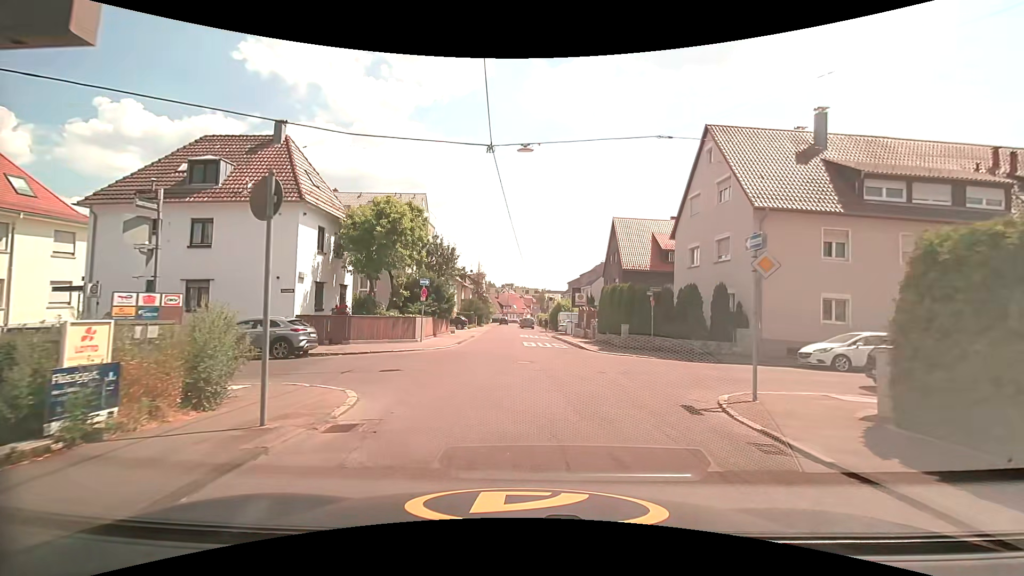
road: tertiary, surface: asphalt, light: Day
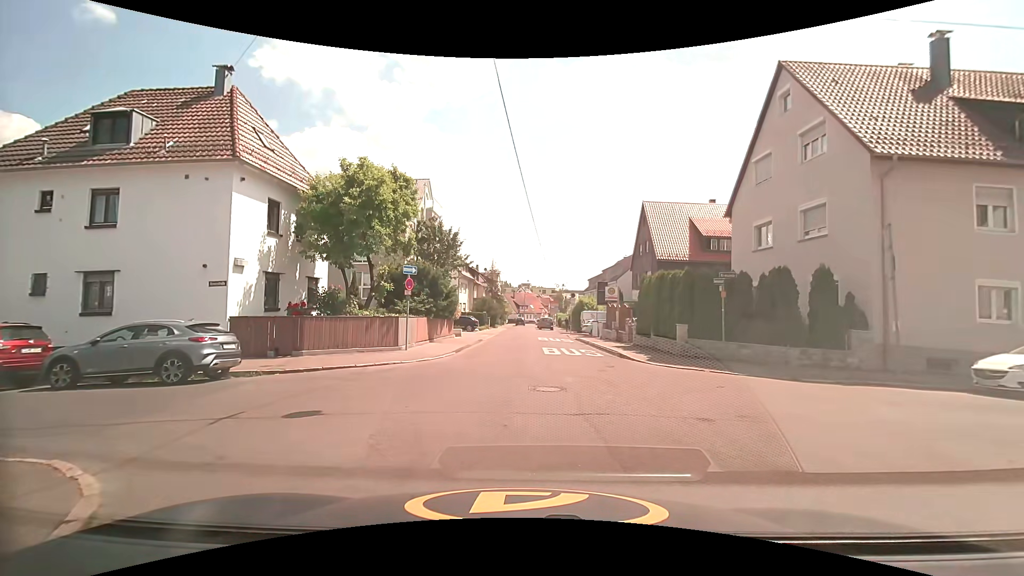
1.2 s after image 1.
(-0.2, +6.3) m; -3°
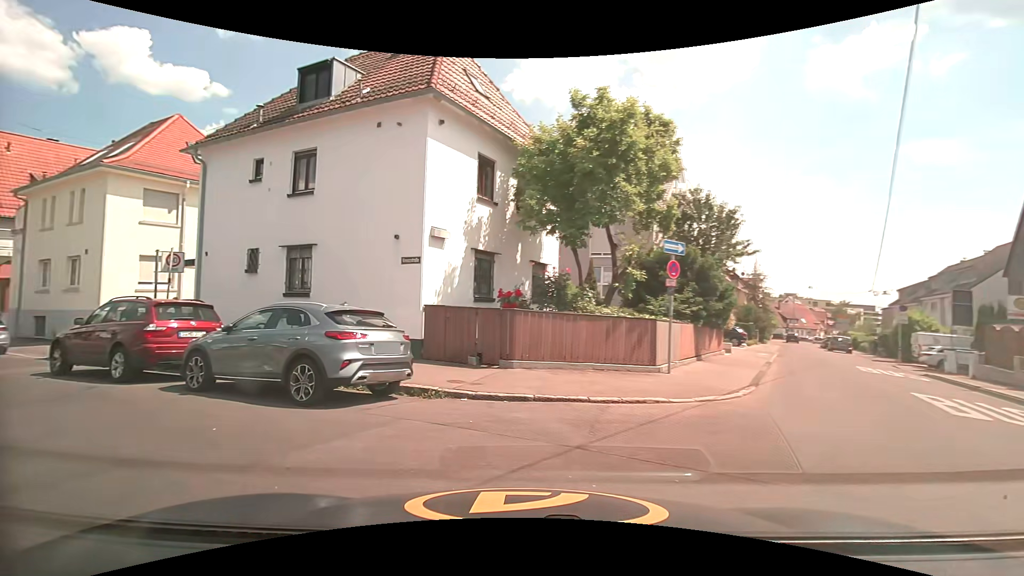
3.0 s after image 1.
(-1.1, +6.4) m; -25°
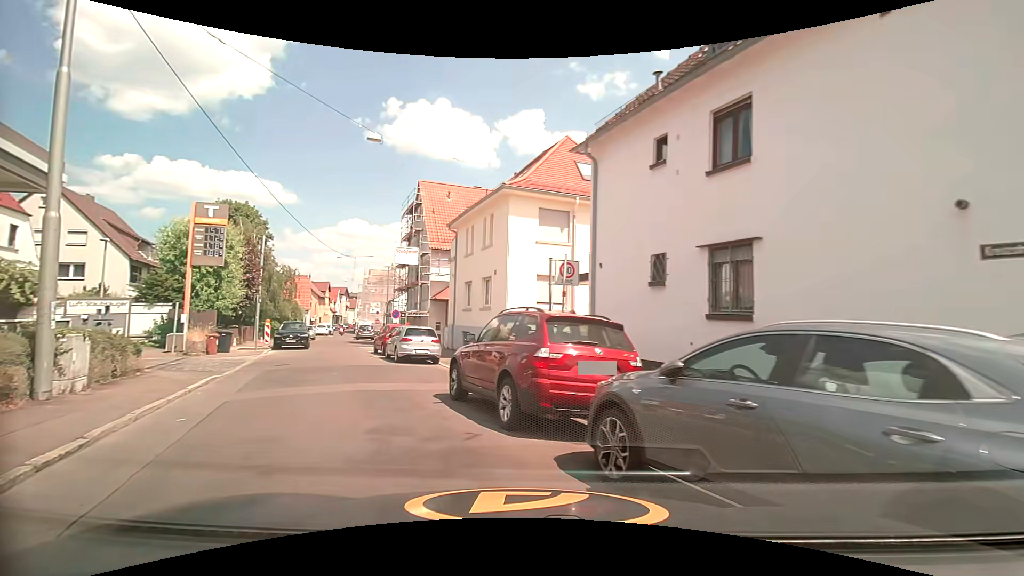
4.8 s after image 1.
(-2.1, +5.0) m; -43°
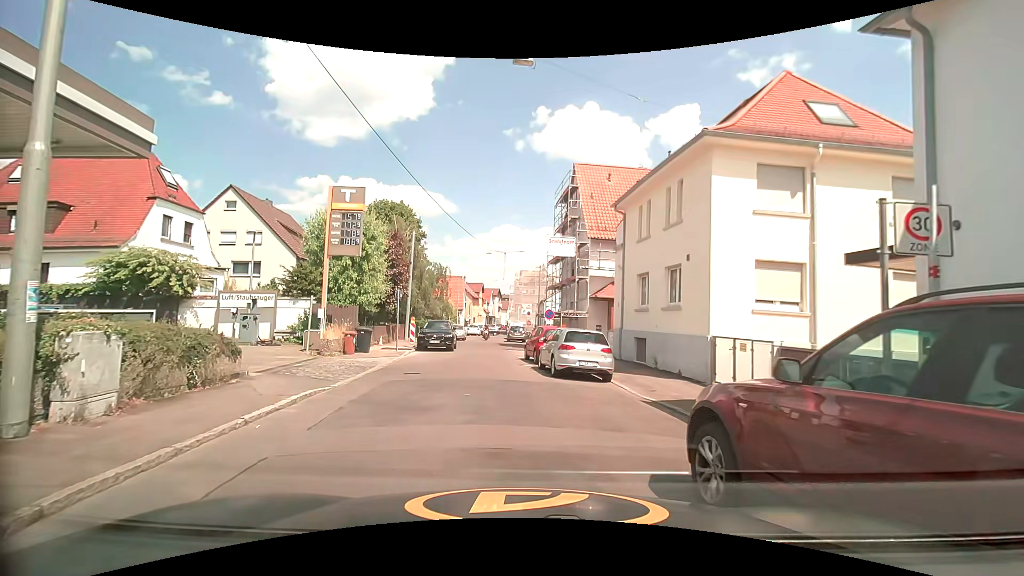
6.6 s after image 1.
(-0.9, +5.3) m; -15°
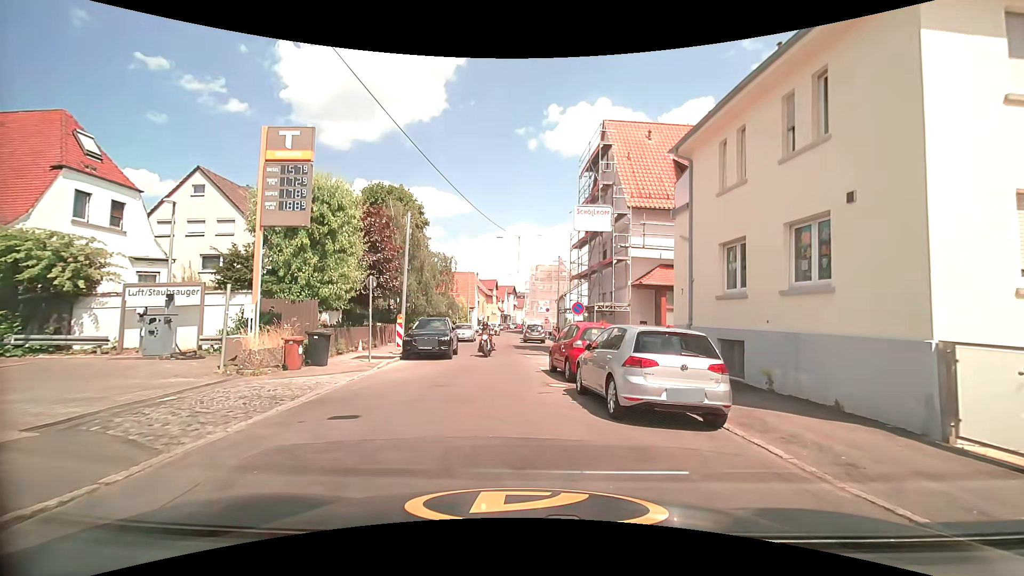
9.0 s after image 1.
(-0.5, +6.7) m; -4°
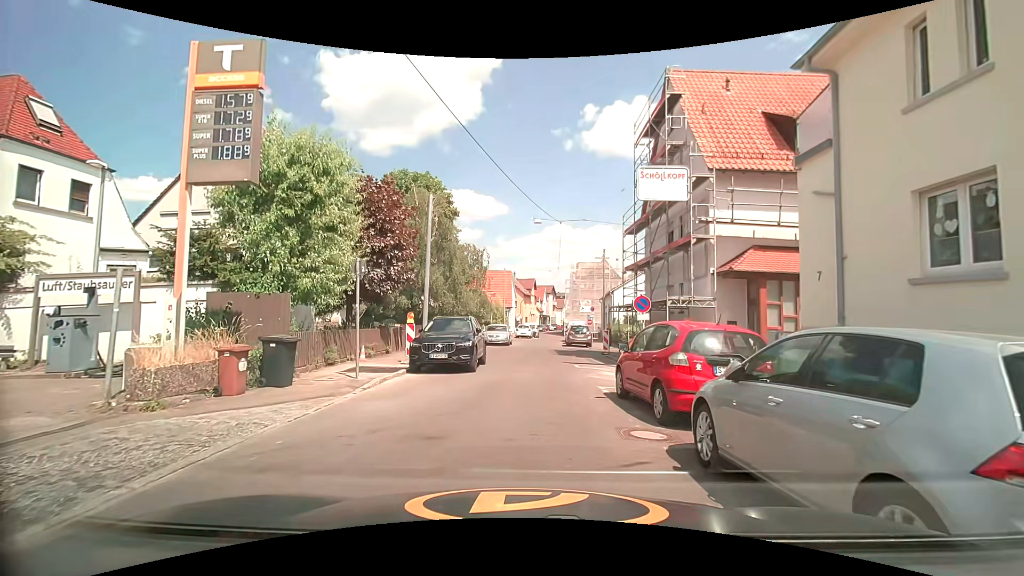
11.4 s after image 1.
(-0.1, +5.1) m; -4°
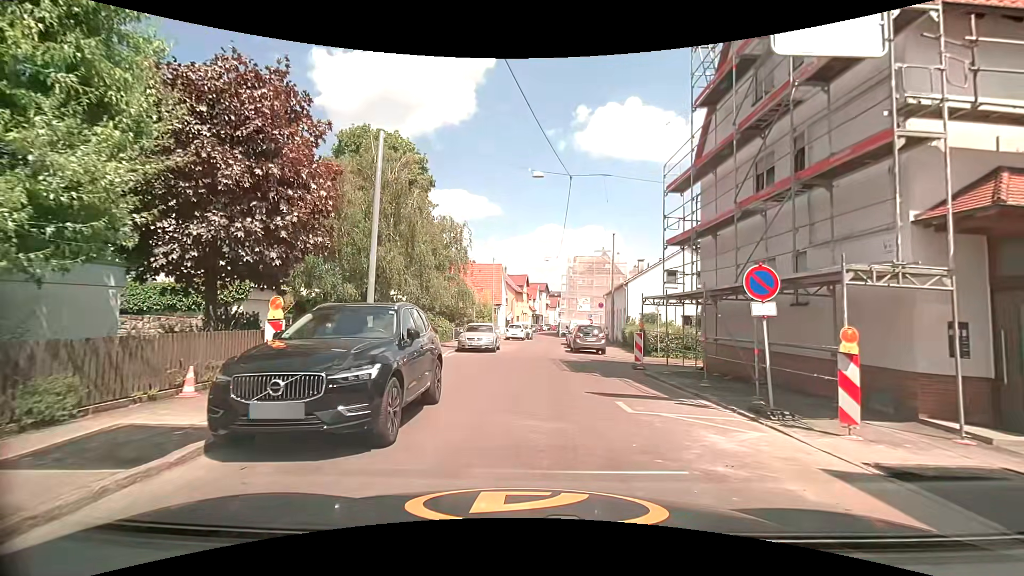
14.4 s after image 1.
(-0.2, +9.0) m; 0°
